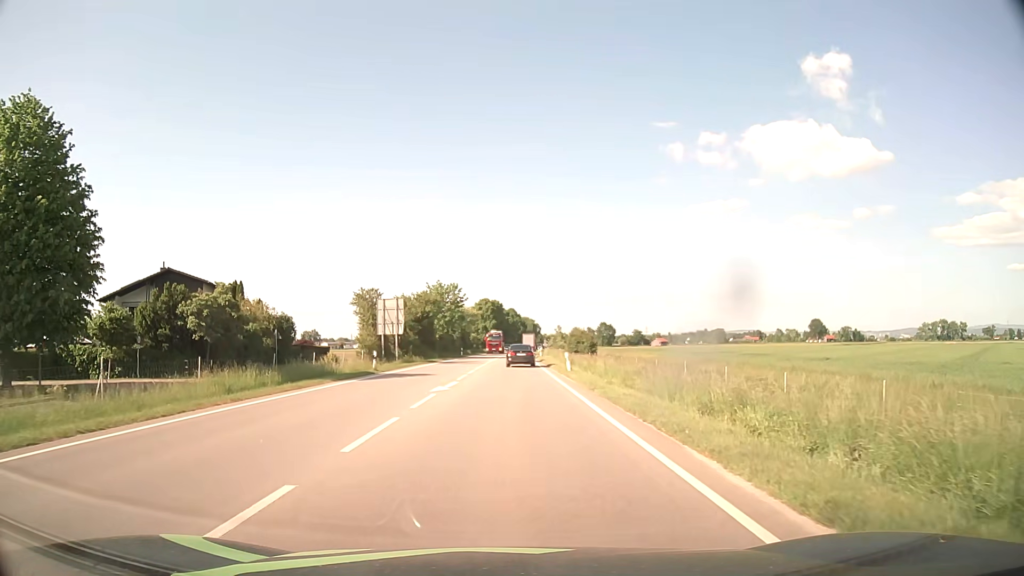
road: primary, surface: asphalt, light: Day
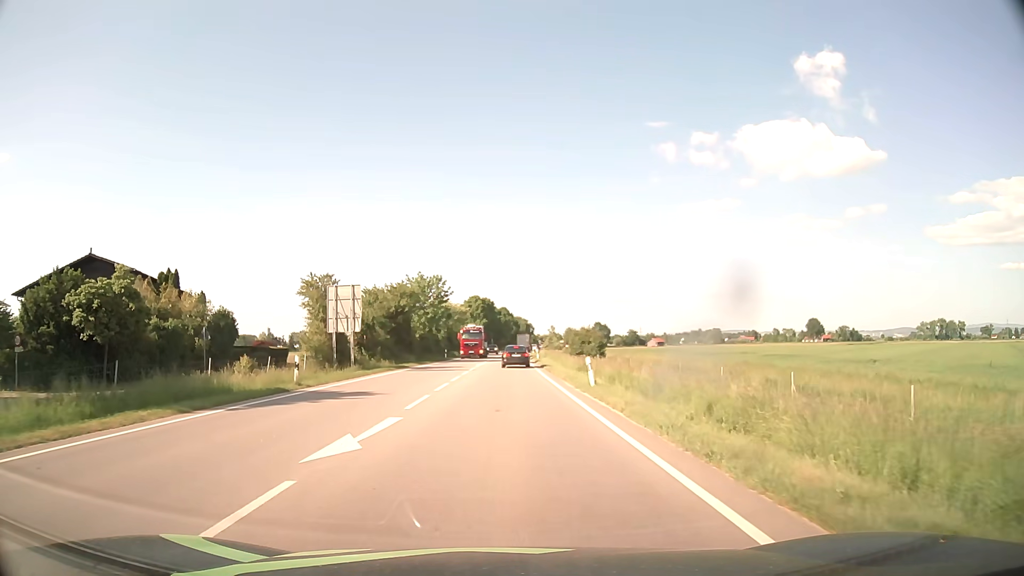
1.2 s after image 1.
(+0.1, +11.9) m; +1°
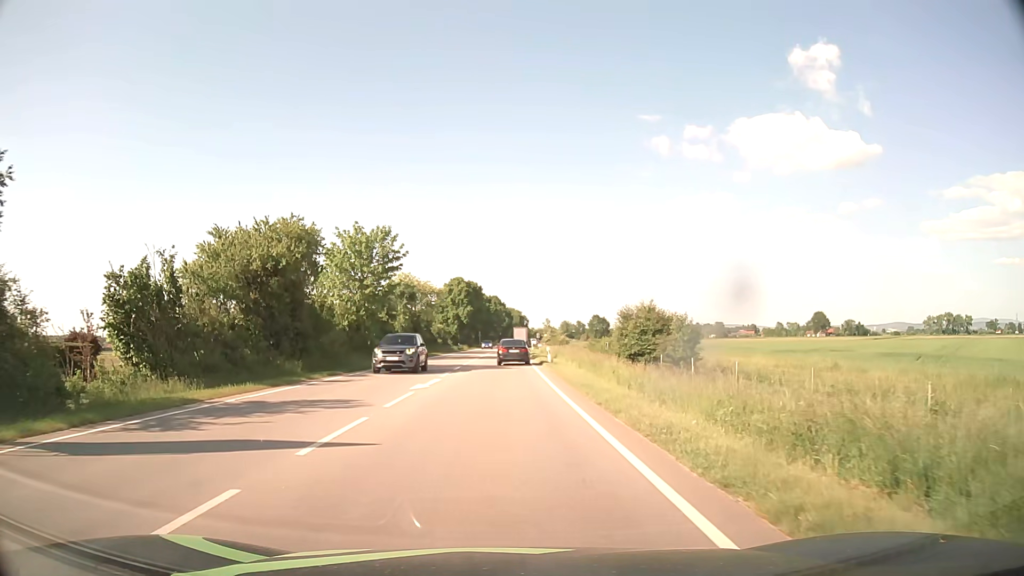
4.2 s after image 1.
(+0.1, +30.7) m; 0°
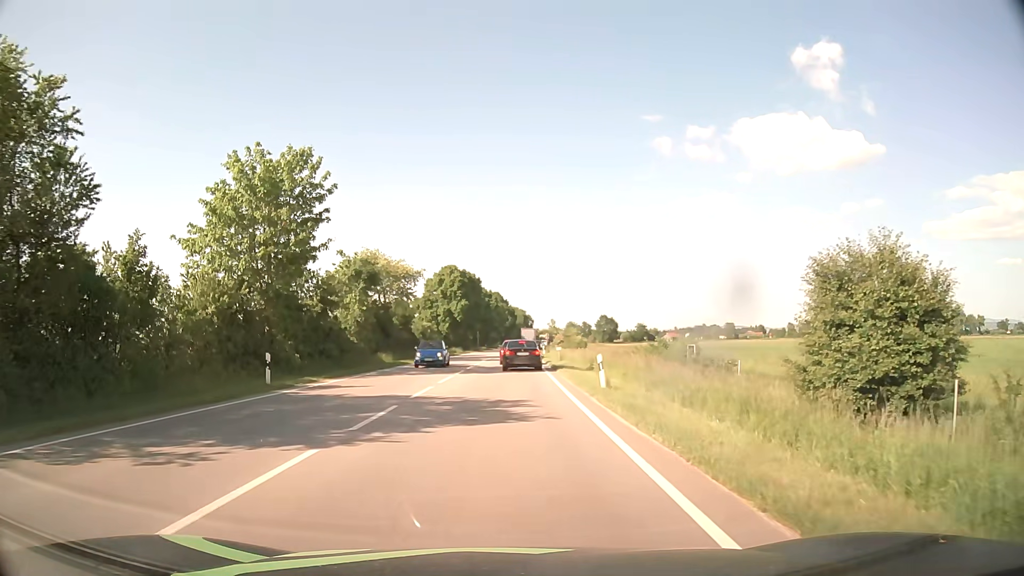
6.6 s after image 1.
(0.0, +21.3) m; 0°
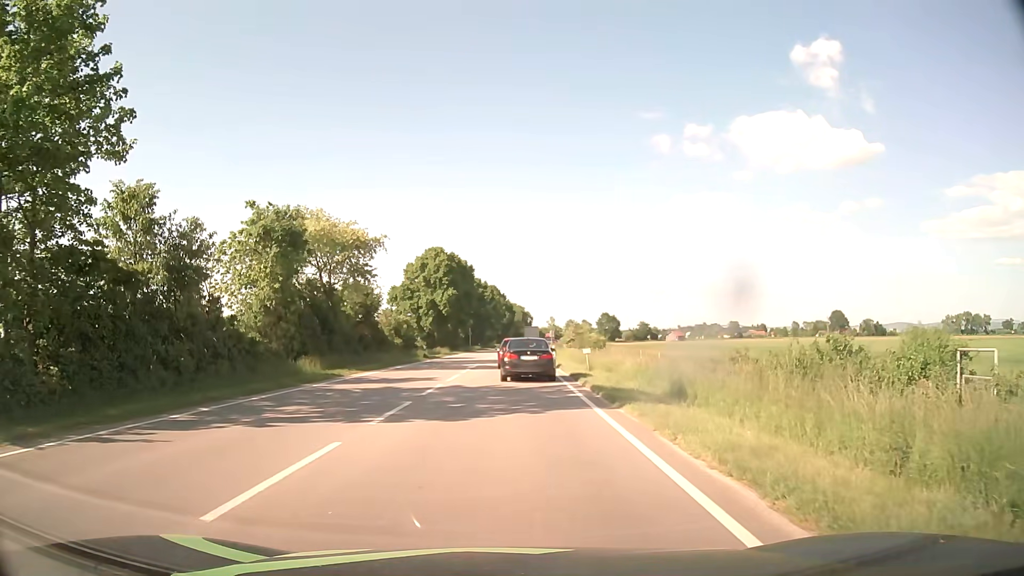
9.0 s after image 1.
(0.0, +17.2) m; 0°
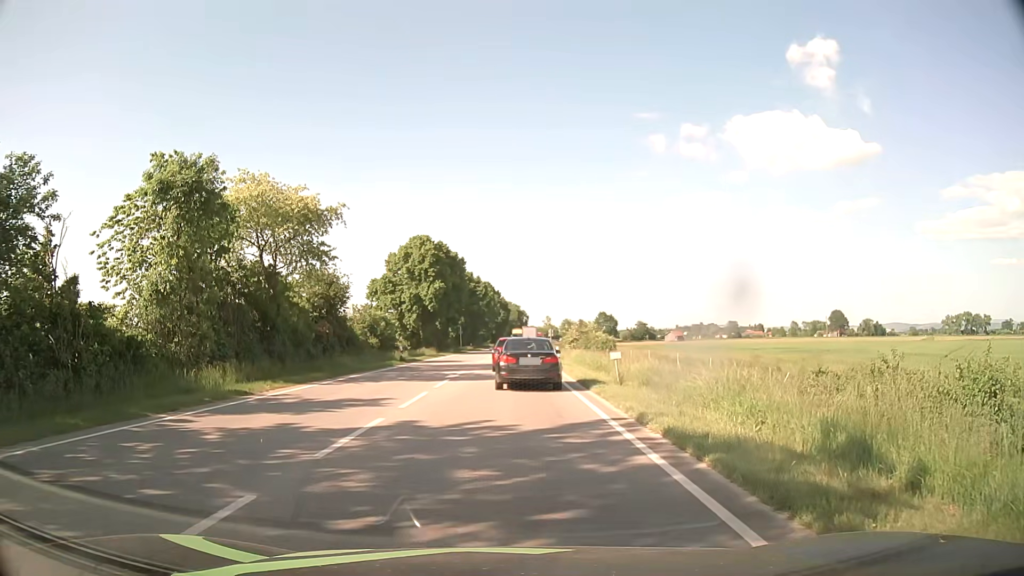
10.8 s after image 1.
(+0.1, +8.8) m; +1°
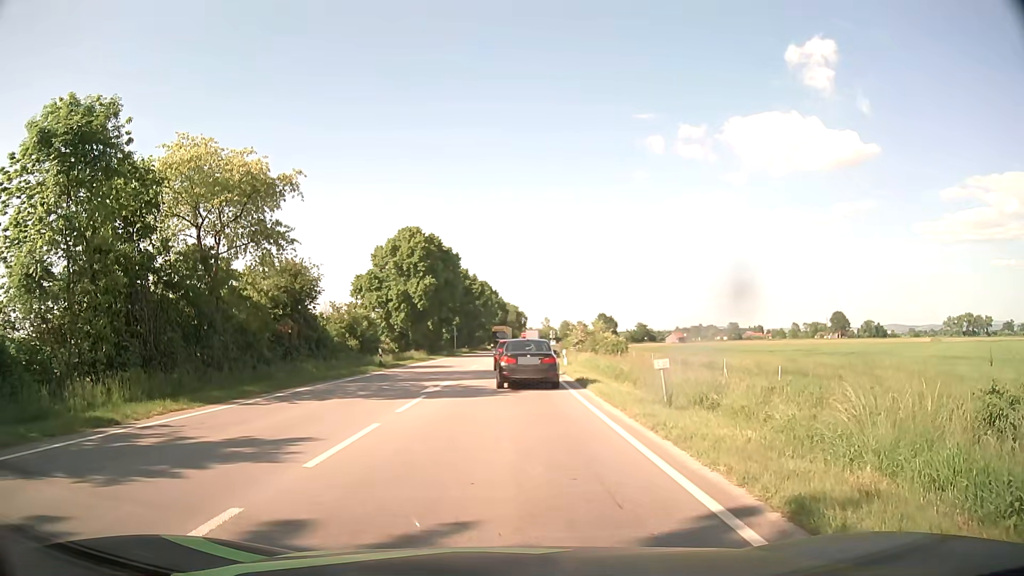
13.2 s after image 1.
(0.0, +6.2) m; 0°
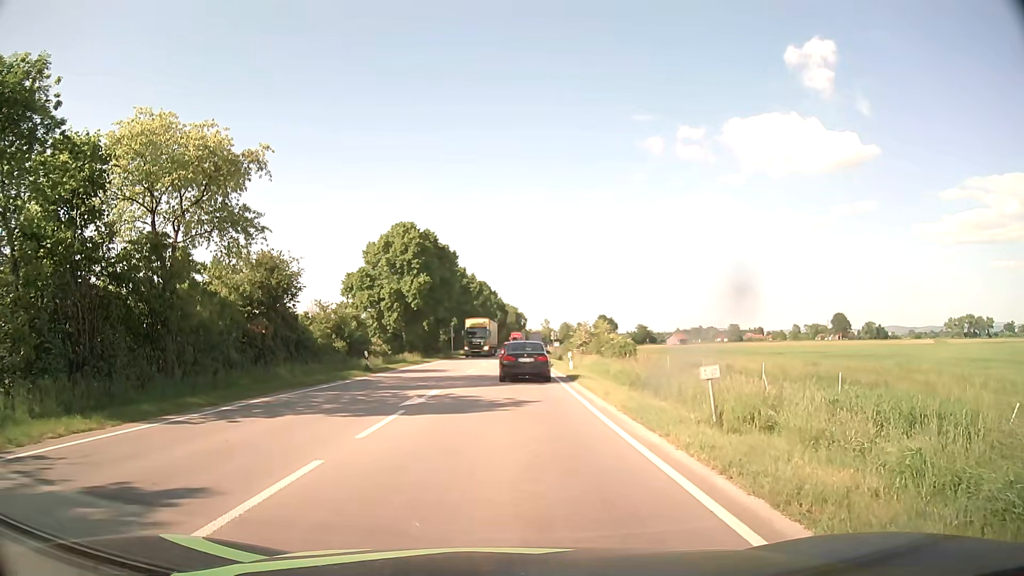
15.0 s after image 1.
(0.0, +3.6) m; 0°
(0, +10) (0, +20) (0, +30) (0, +40) (+1, +50) (+1, +60) (+1, +70) (+1, +80) (+2, +90) (+2, +100) m
